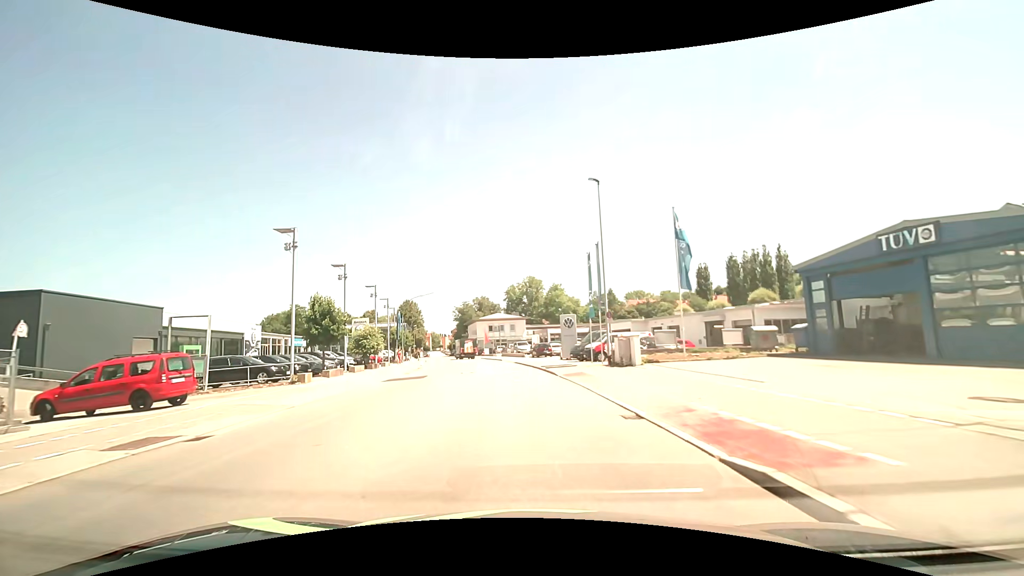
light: Day
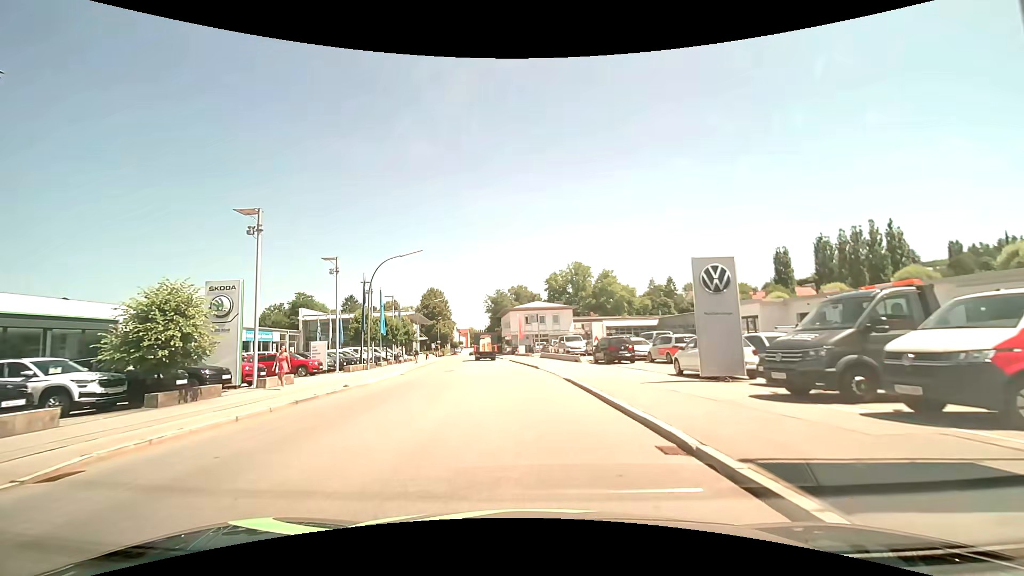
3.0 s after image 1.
(-1.0, +26.6) m; -5°
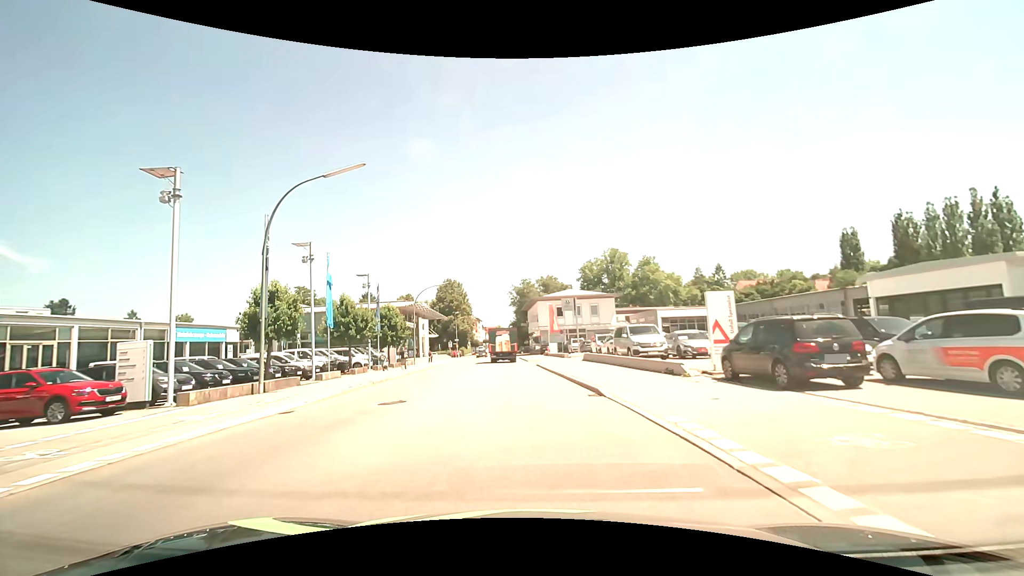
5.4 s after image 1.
(-0.5, +17.8) m; -3°
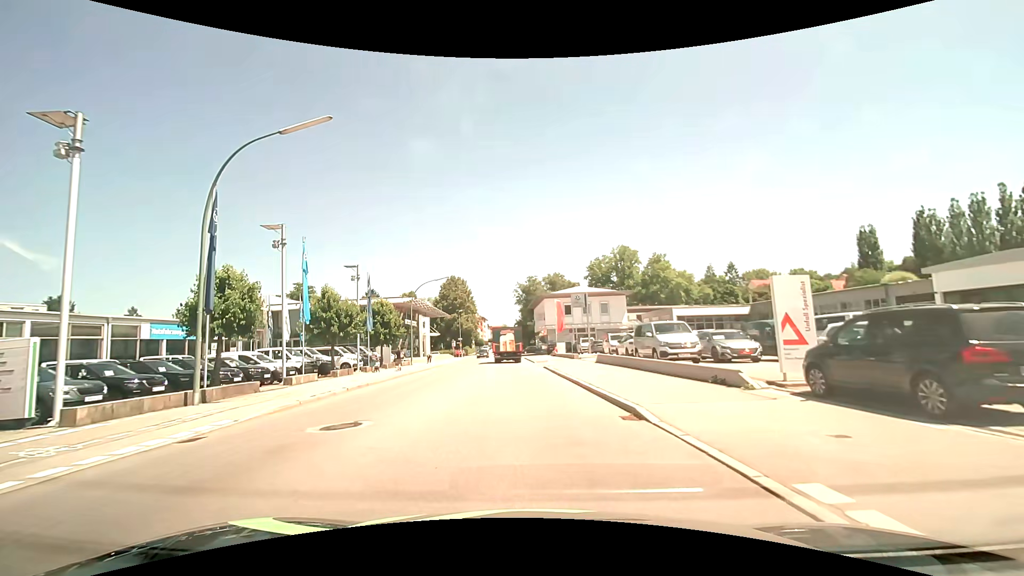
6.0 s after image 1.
(0.0, +4.0) m; -1°
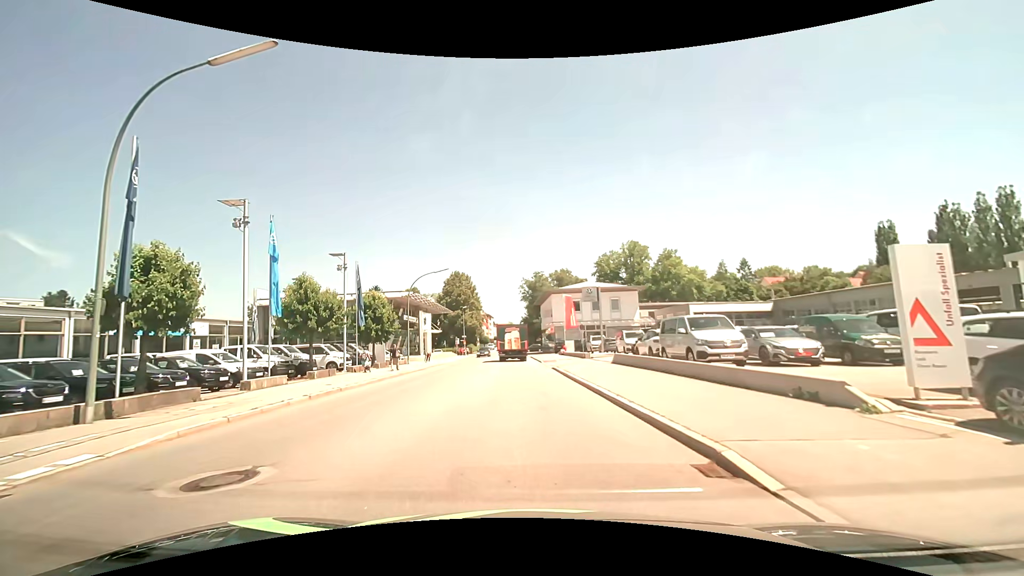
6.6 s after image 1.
(0.0, +3.8) m; -1°
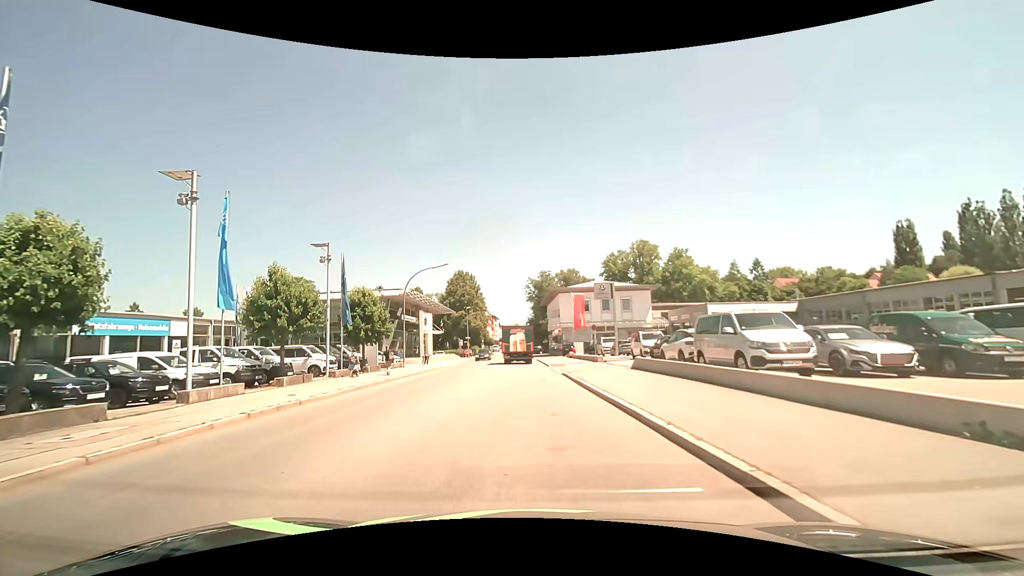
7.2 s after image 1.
(0.0, +3.7) m; -1°
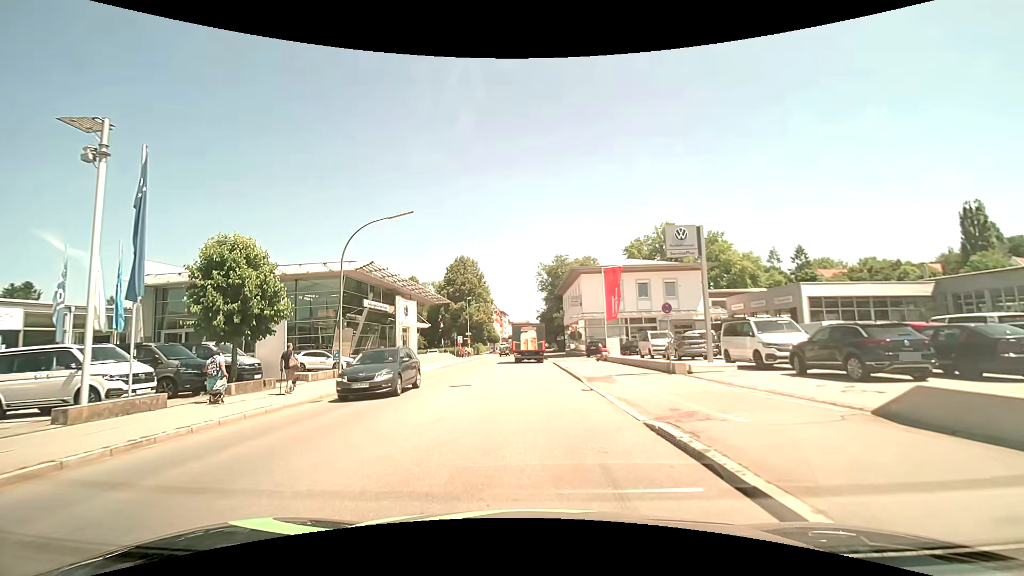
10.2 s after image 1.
(-0.1, +16.1) m; -1°
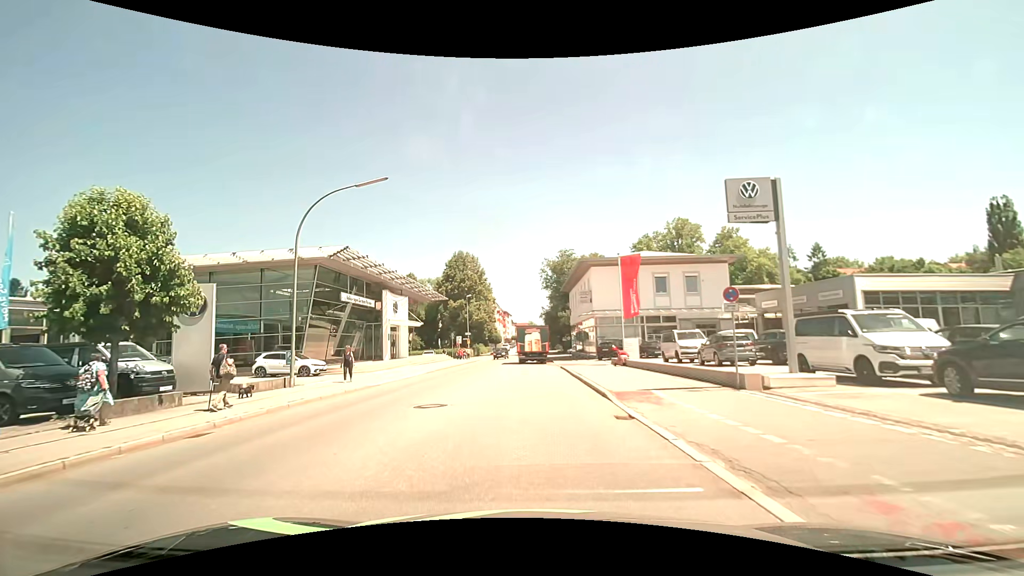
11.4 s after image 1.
(0.0, +5.5) m; -1°
(0, +10) (0, +20) (0, +30) (+1, +40) (+1, +50) (+1, +60) (+1, +70) (0, +80) (0, +90) (0, +100) m
